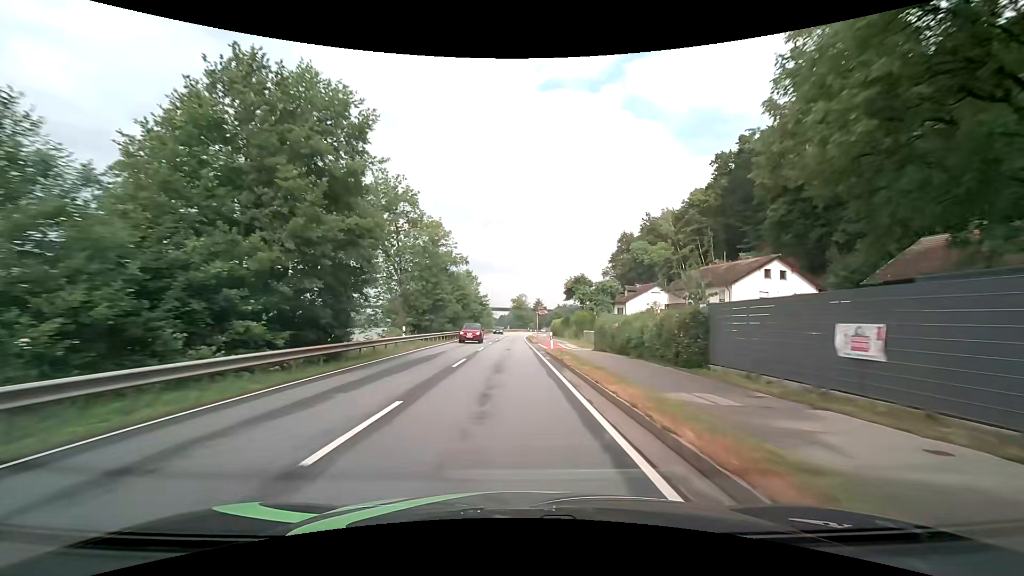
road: primary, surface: asphalt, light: Day
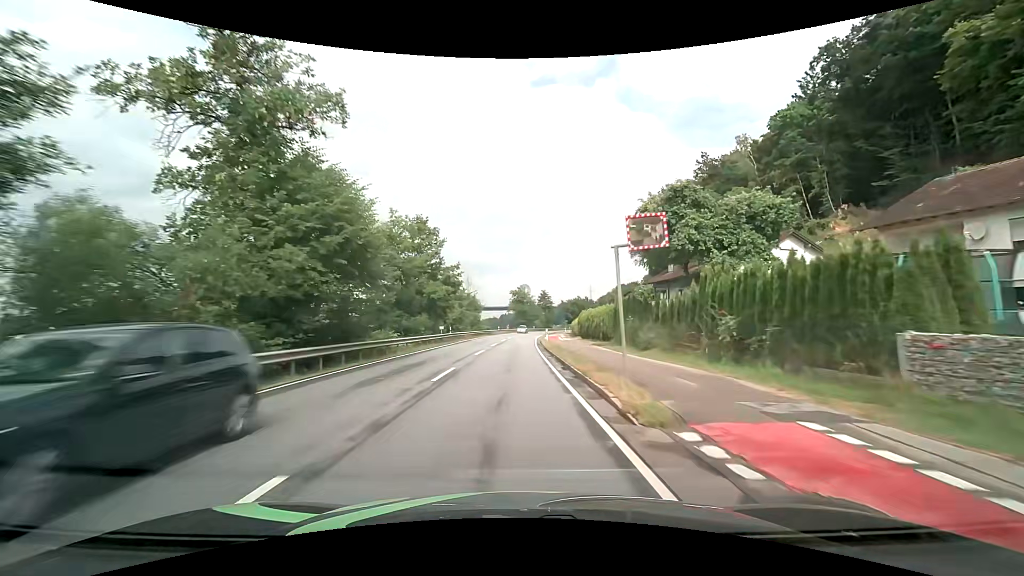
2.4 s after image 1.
(-0.3, +40.4) m; 0°
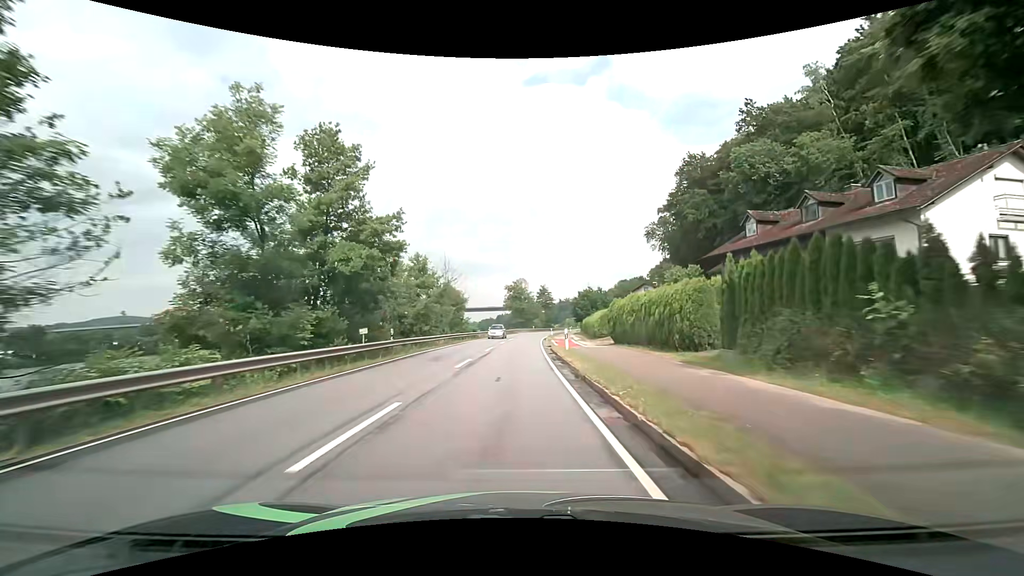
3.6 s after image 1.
(+0.1, +19.6) m; 0°
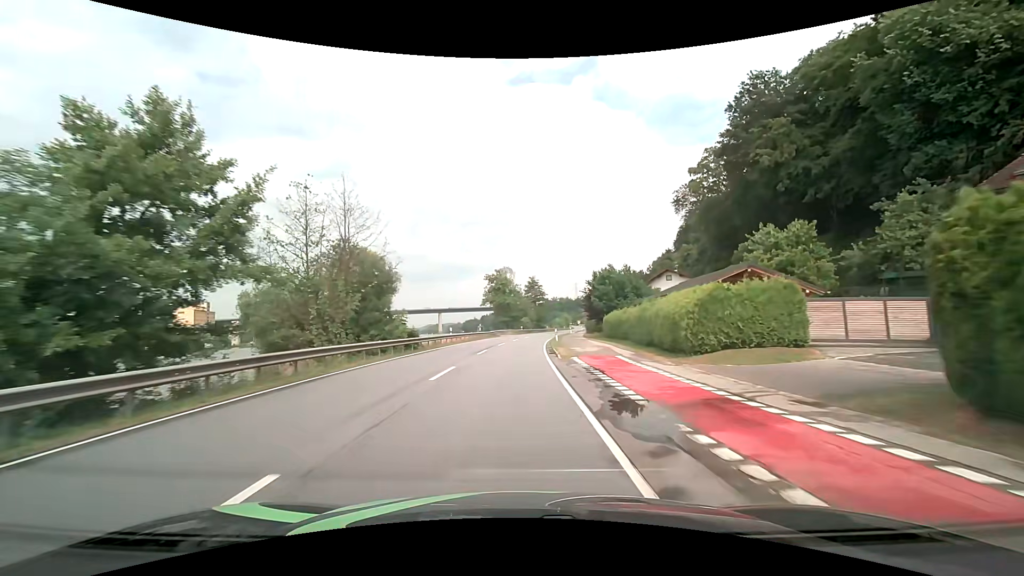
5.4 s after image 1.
(+0.3, +28.0) m; +2°
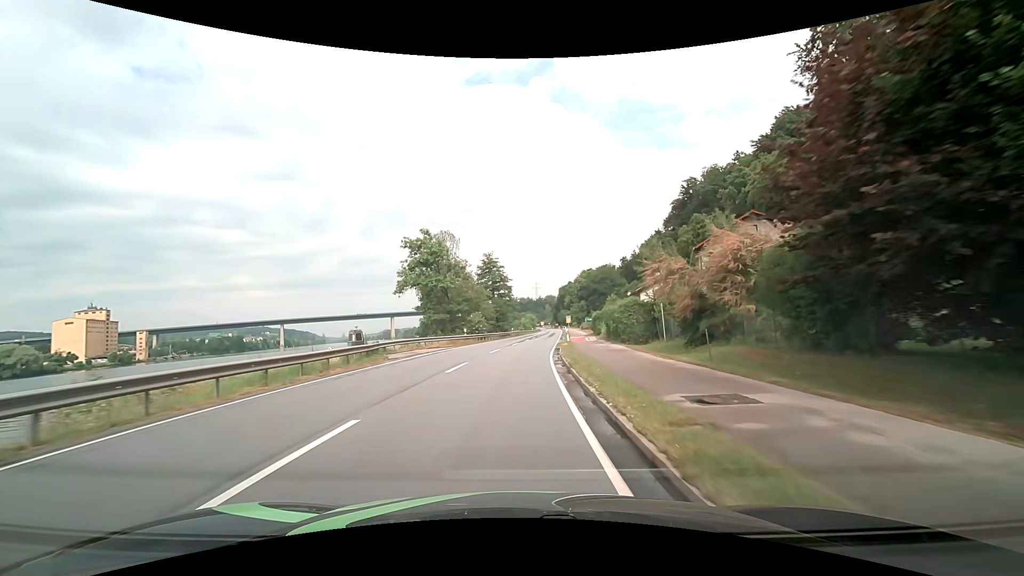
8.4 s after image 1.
(+1.4, +45.2) m; +4°
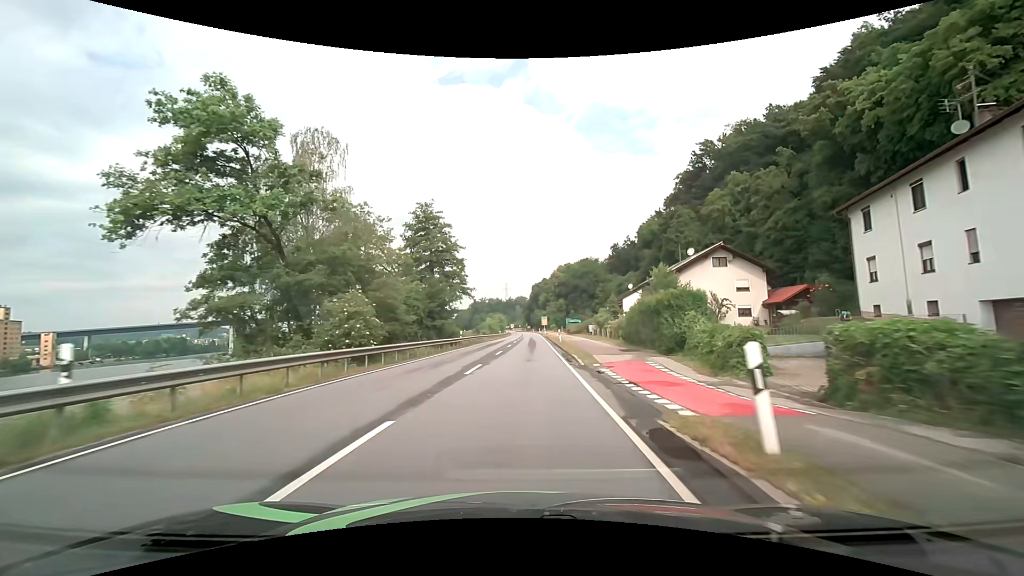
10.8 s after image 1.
(+1.3, +36.0) m; +4°
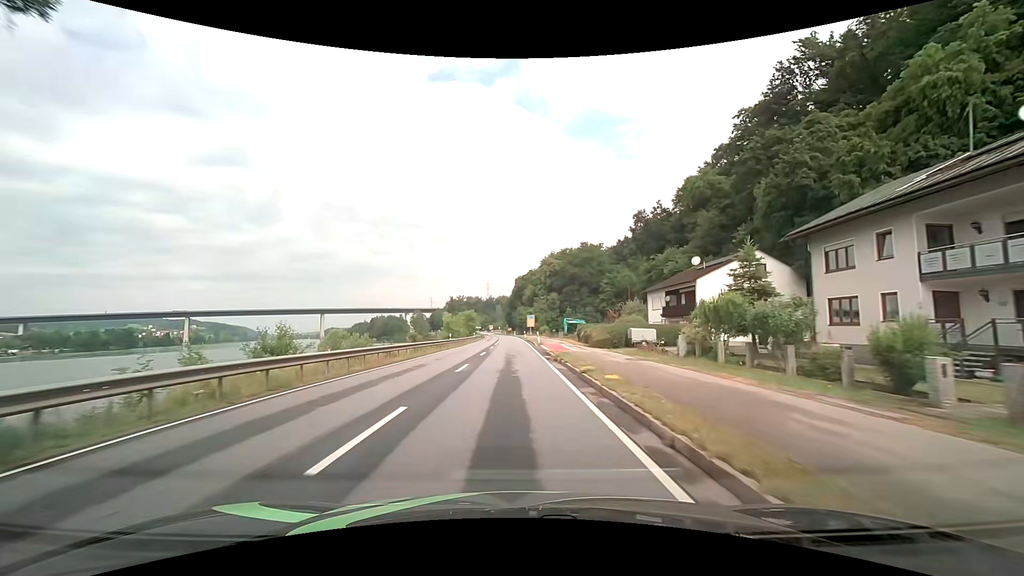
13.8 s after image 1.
(+1.3, +46.5) m; +2°
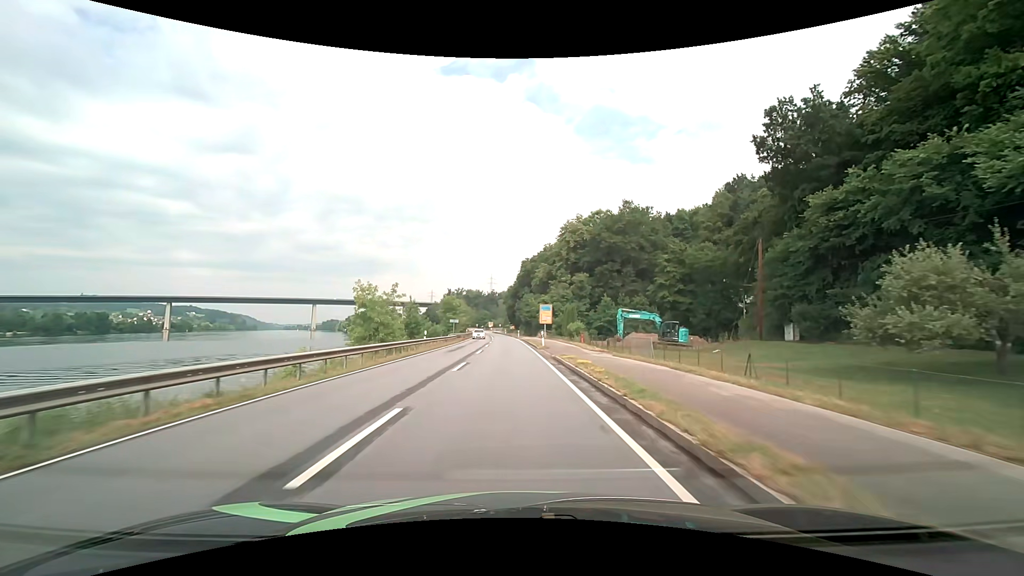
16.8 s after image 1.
(-0.2, +48.5) m; 0°
(0, +10) (0, +20) (0, +30) (-1, +40) (-1, +50) (-1, +60) (-2, +70) (-2, +80) (-3, +90) (-3, +100) m
